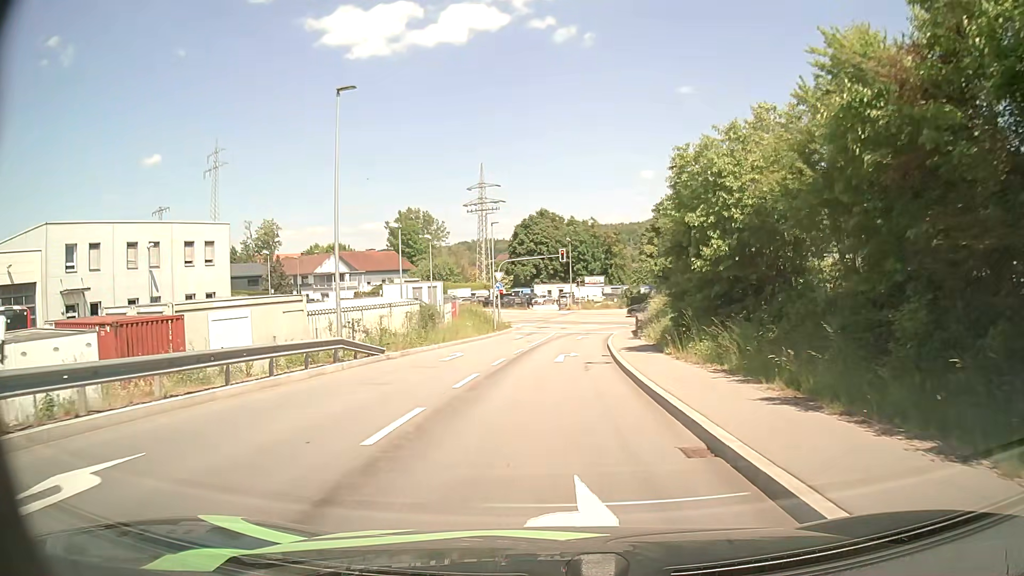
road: primary_link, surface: asphalt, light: Day
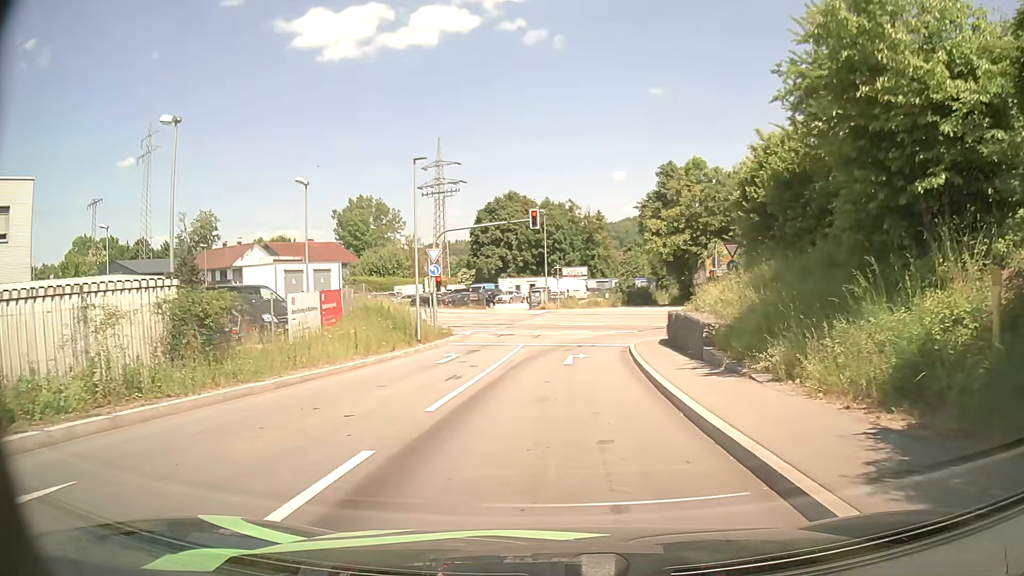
(+0.3, +21.0) m; +3°
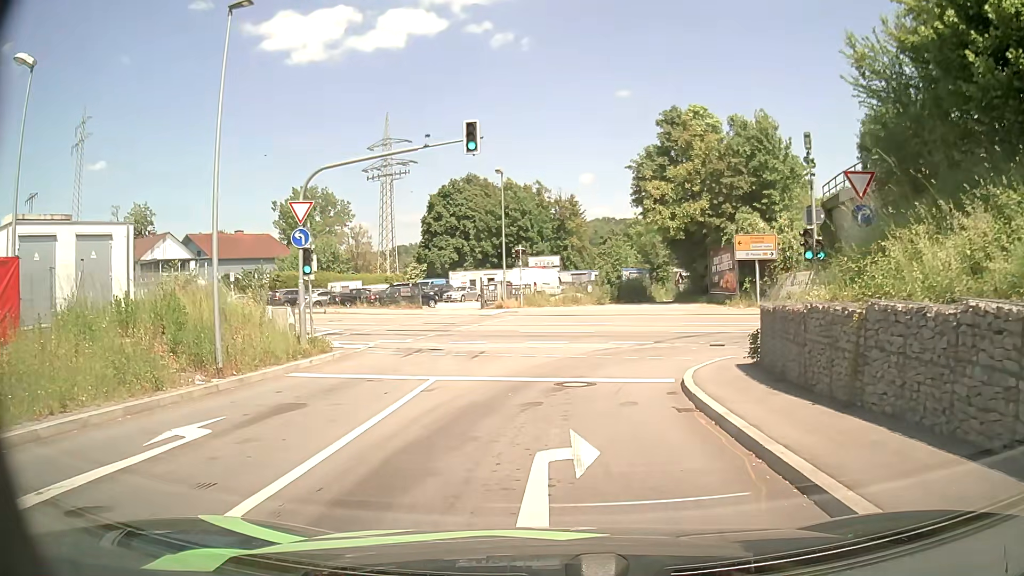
(+0.3, +16.0) m; +2°
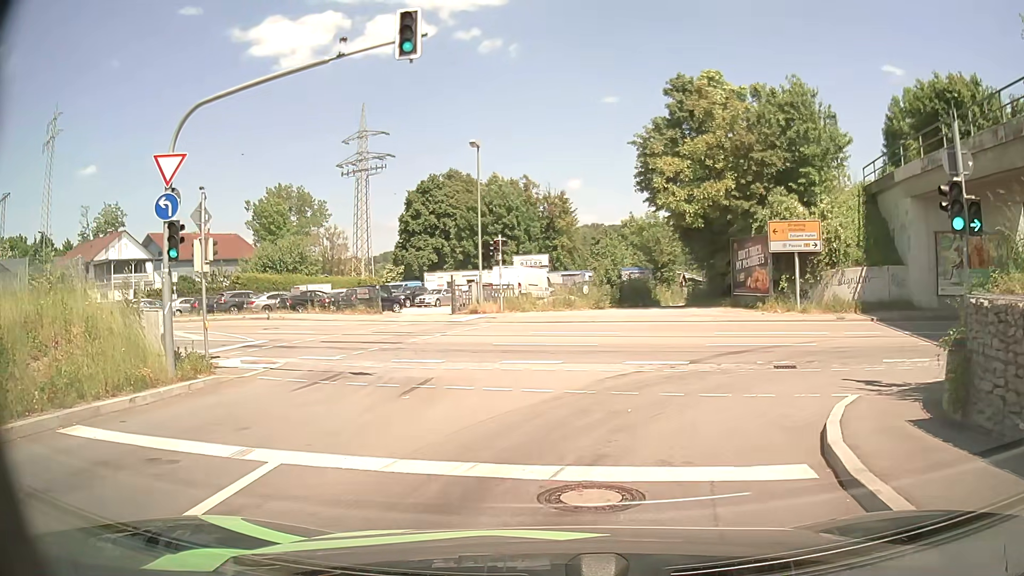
(+0.1, +7.4) m; +2°
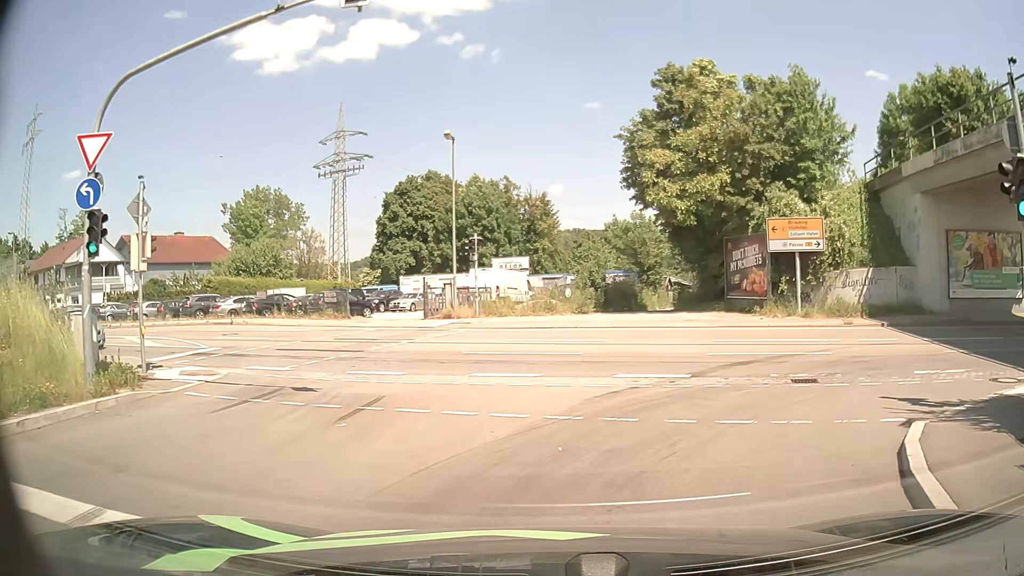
(0.0, +2.3) m; 0°
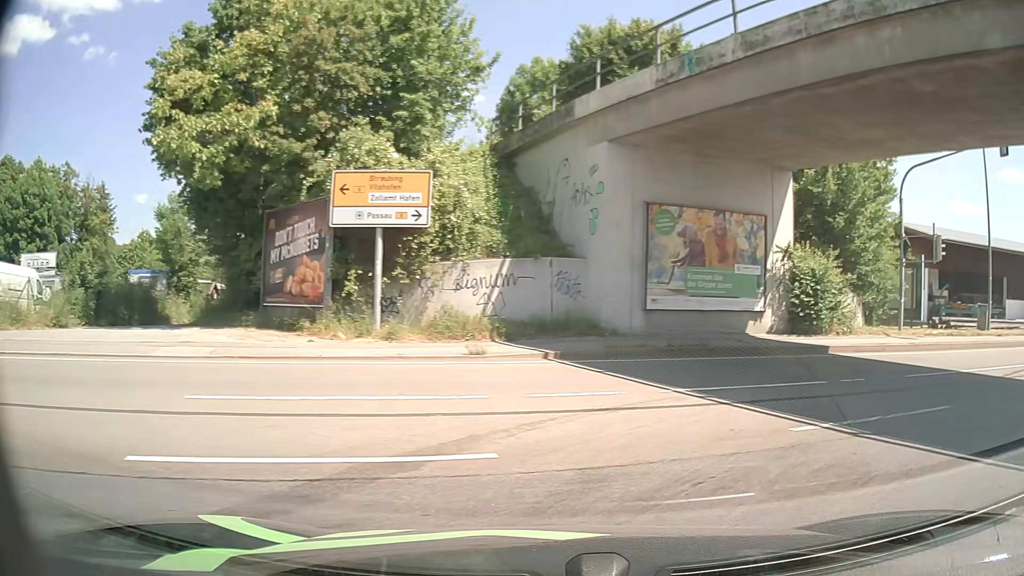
(+2.6, +10.7) m; +35°
